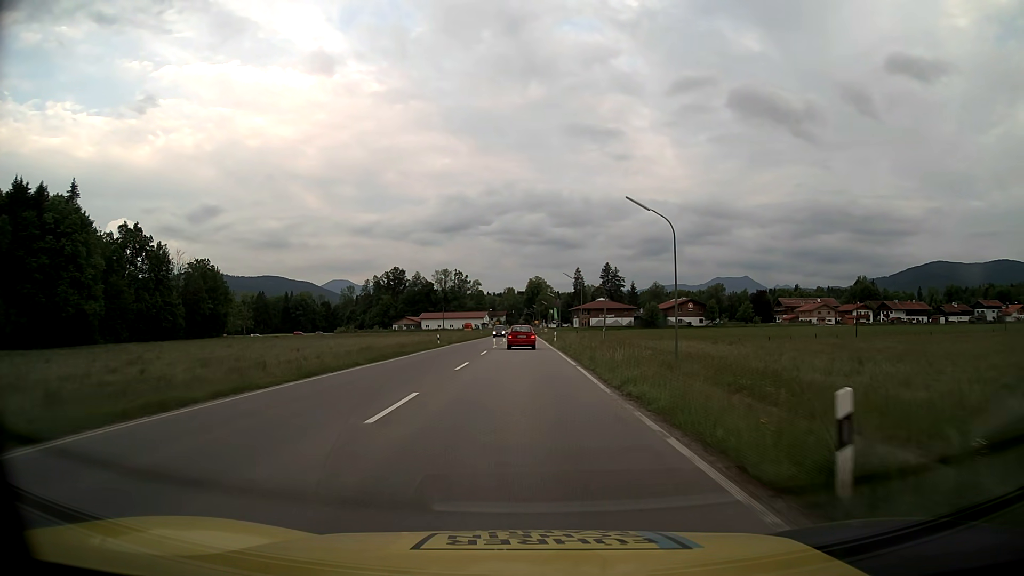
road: primary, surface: asphalt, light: Day
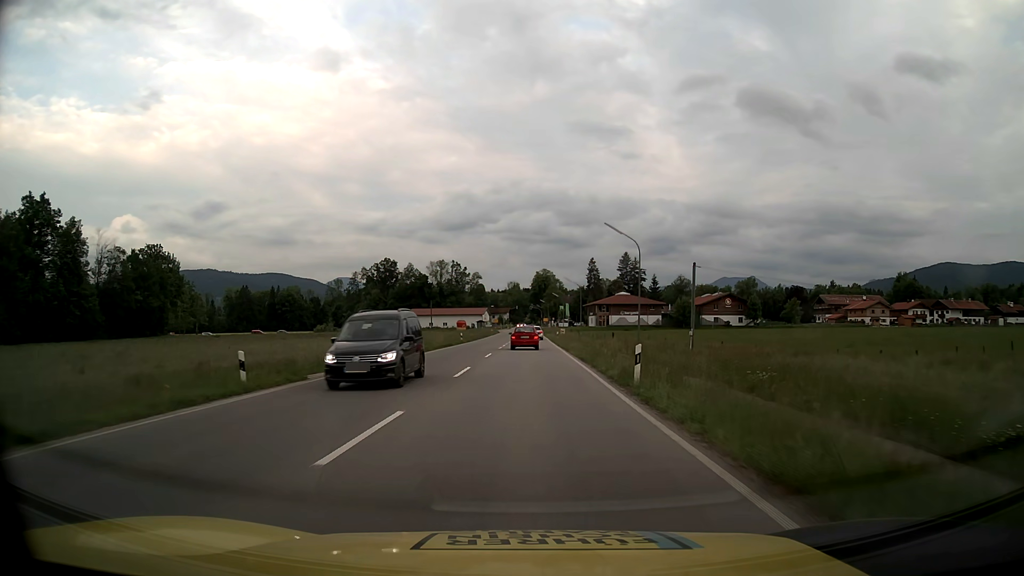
(-0.2, +38.5) m; 0°
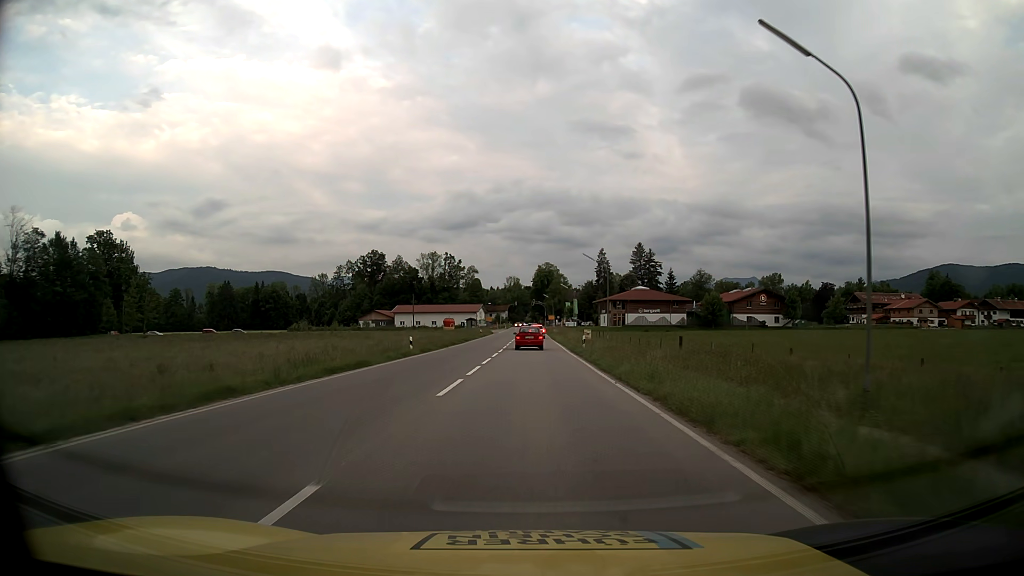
(-0.1, +29.3) m; 0°
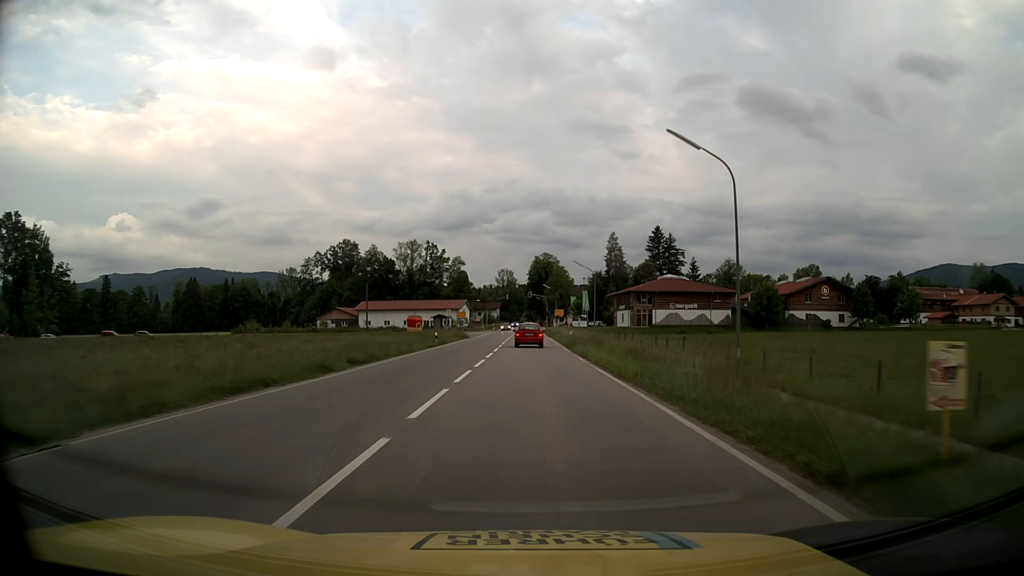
(+0.1, +39.3) m; 0°
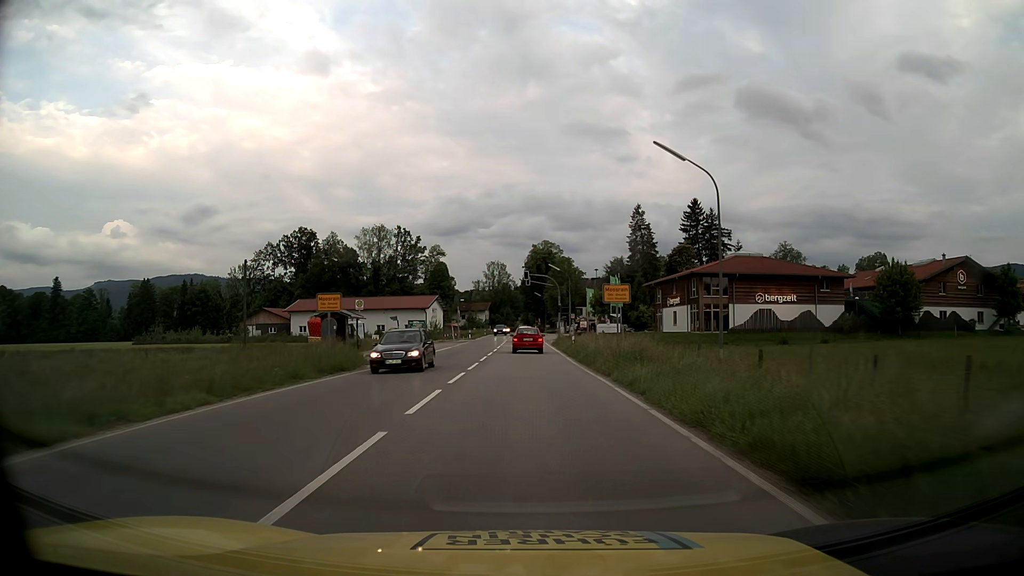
(+0.2, +47.2) m; +1°
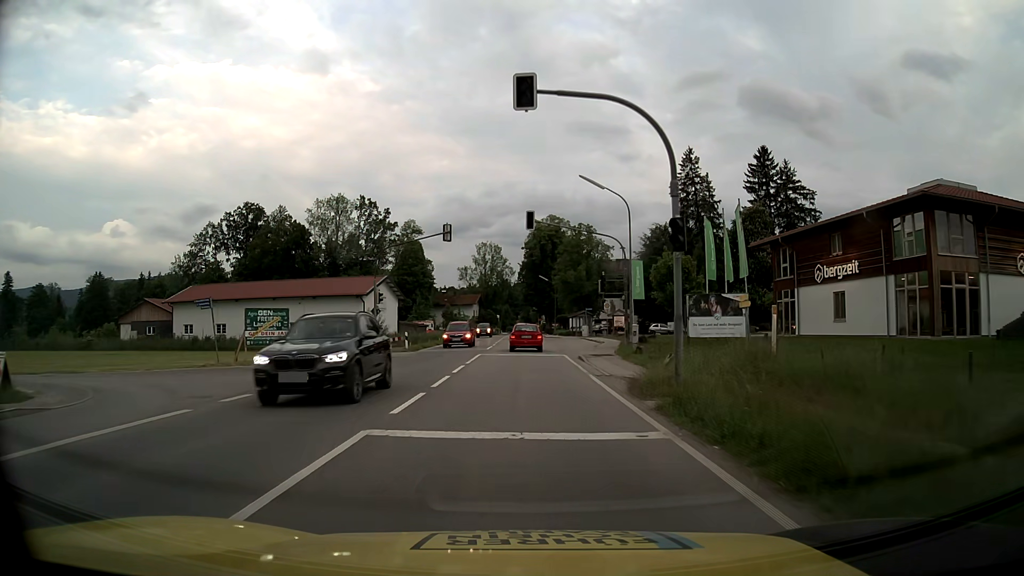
(-0.1, +43.2) m; 0°
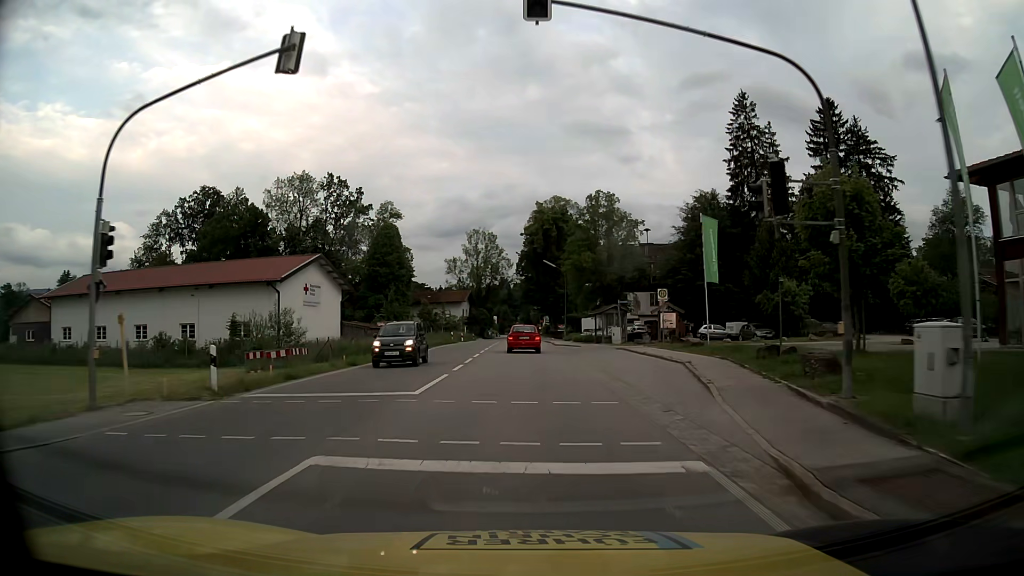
(0.0, +24.4) m; 0°
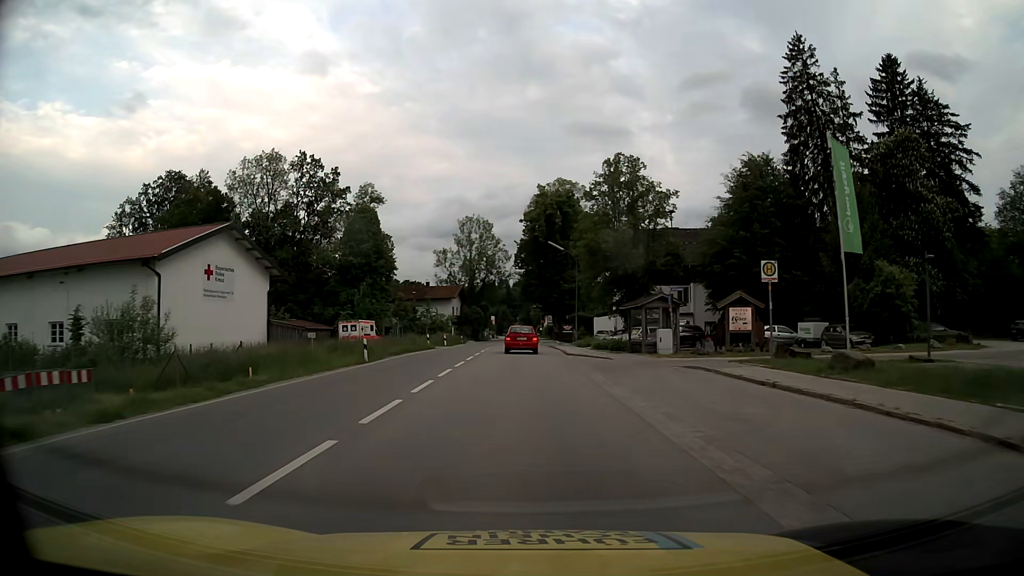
(0.0, +16.0) m; 0°
